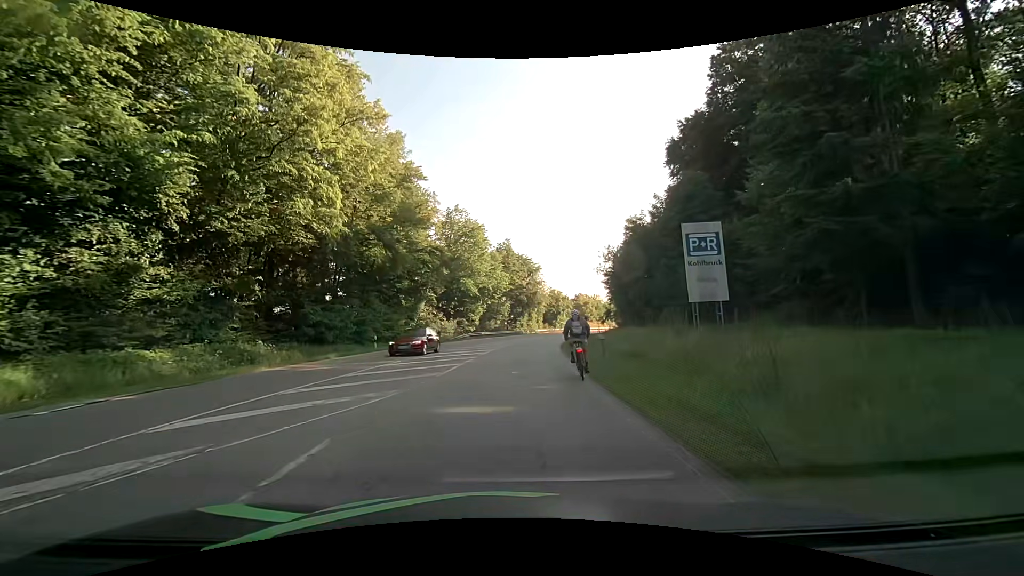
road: secondary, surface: asphalt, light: Day
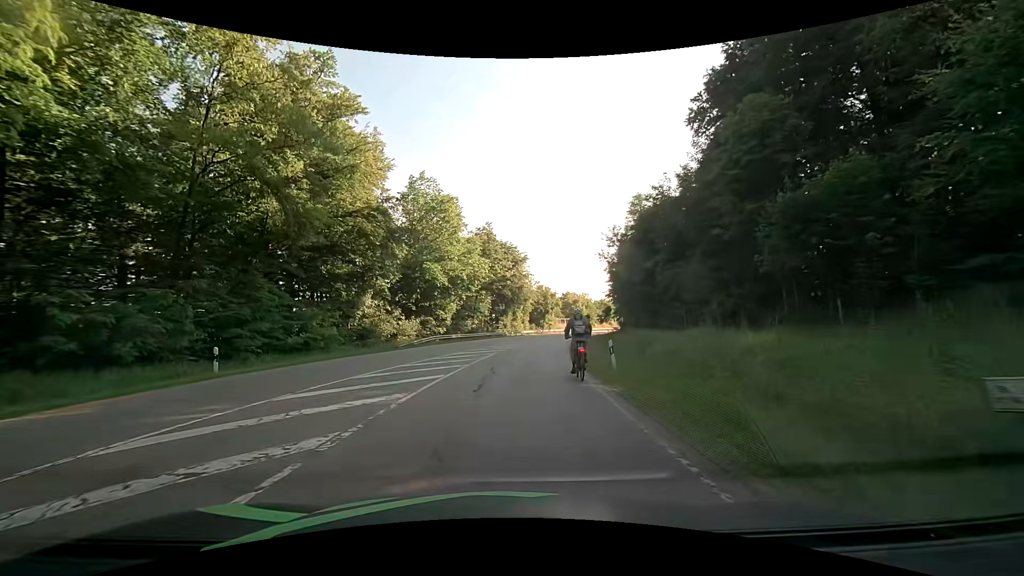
(+0.2, +16.5) m; +1°
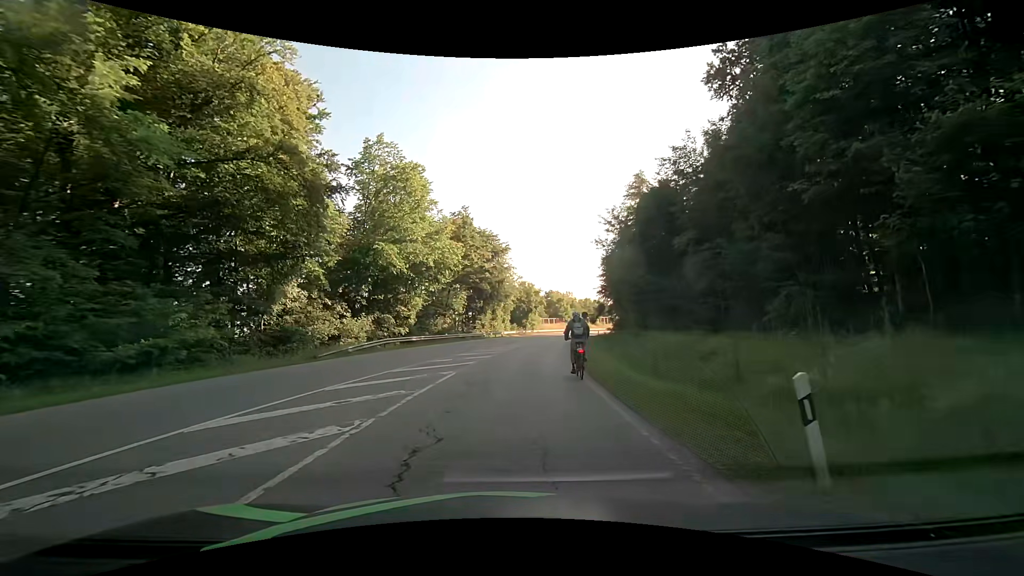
(+0.3, +11.4) m; +3°
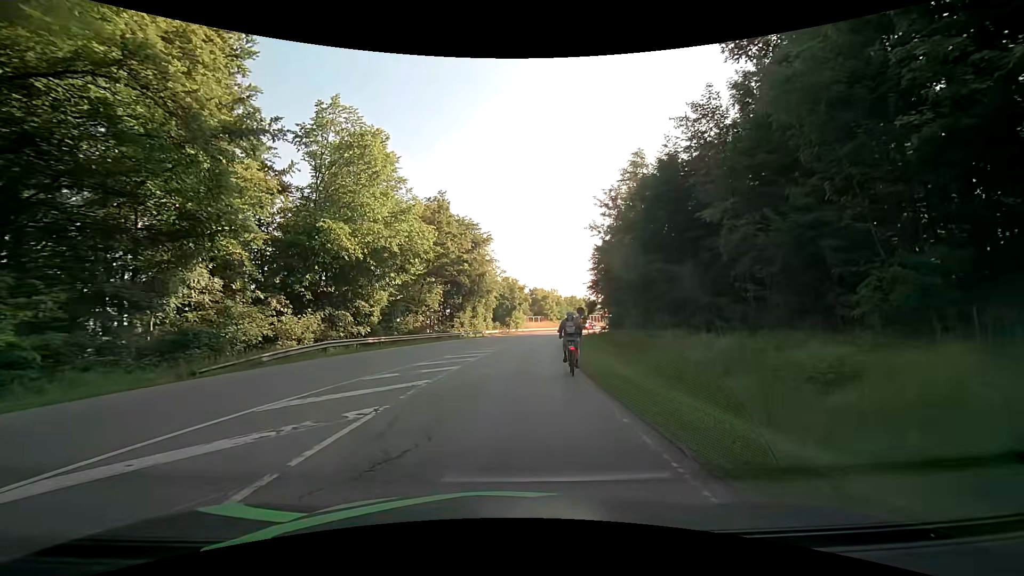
(+0.1, +7.6) m; +2°
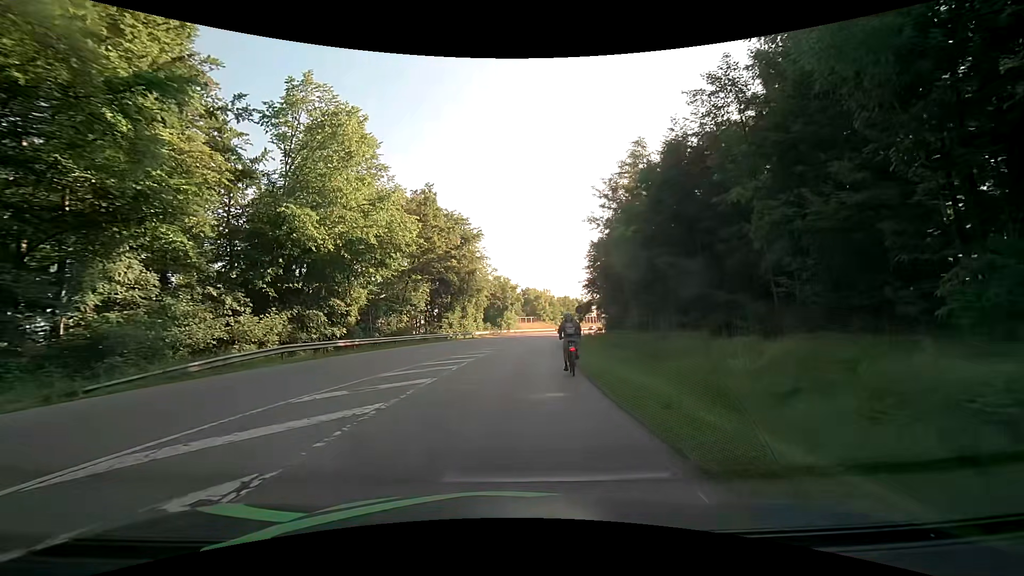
(0.0, +3.8) m; 0°
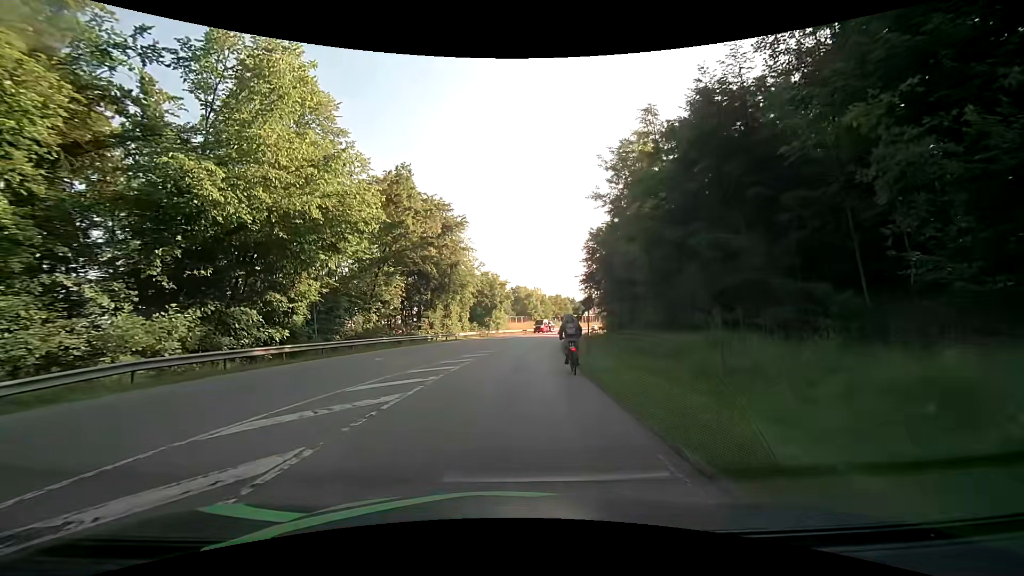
(+0.1, +7.9) m; +1°
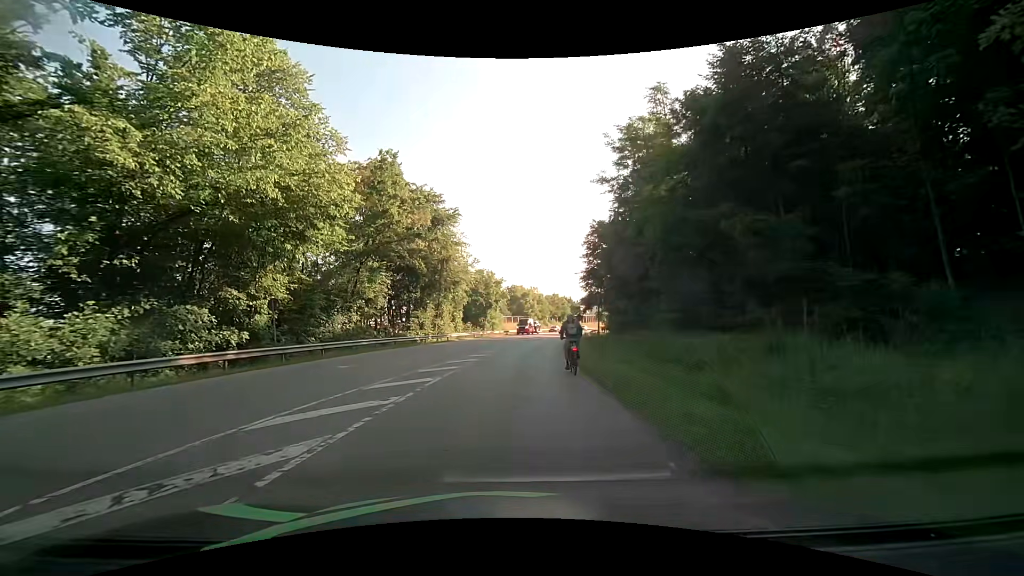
(+0.1, +4.1) m; +1°
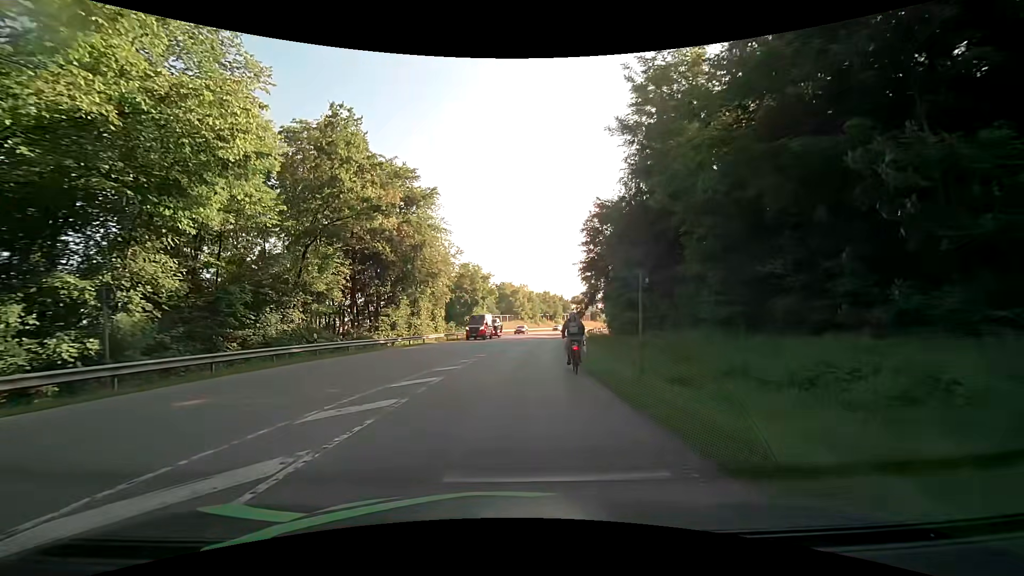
(+0.1, +8.5) m; +2°
(0, +10) (+1, +20) (+1, +30) (+2, +40) (+3, +50) (+5, +60) (+6, +70) (+8, +79) (+11, +89) (+14, +99) m
